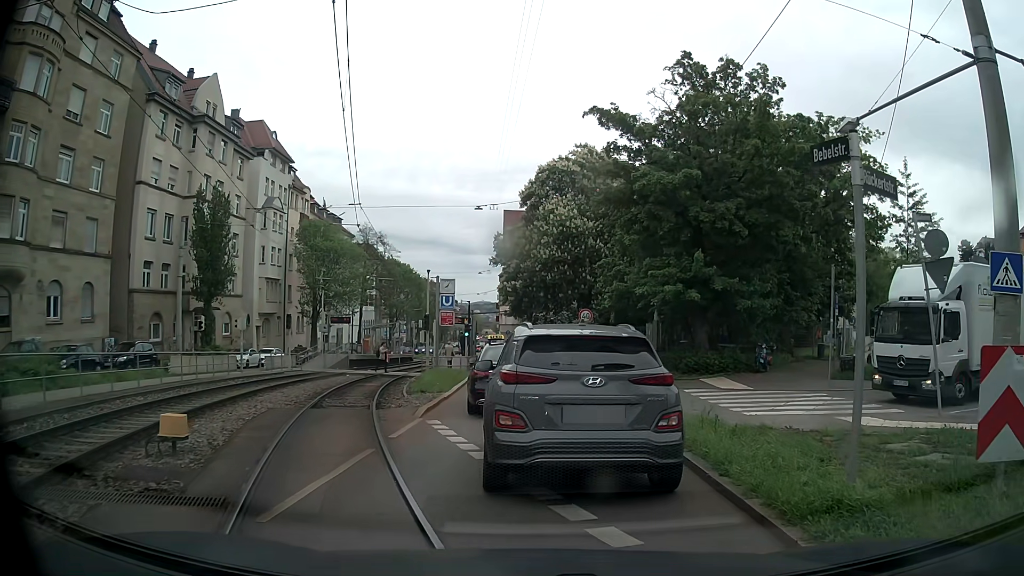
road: tertiary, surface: asphalt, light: Day
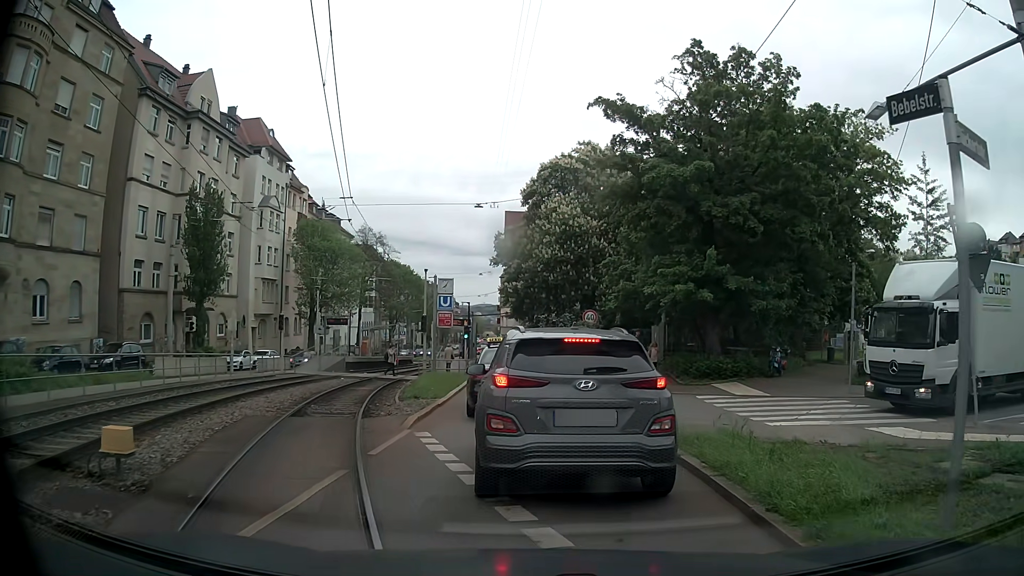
(0.0, +1.4) m; +1°
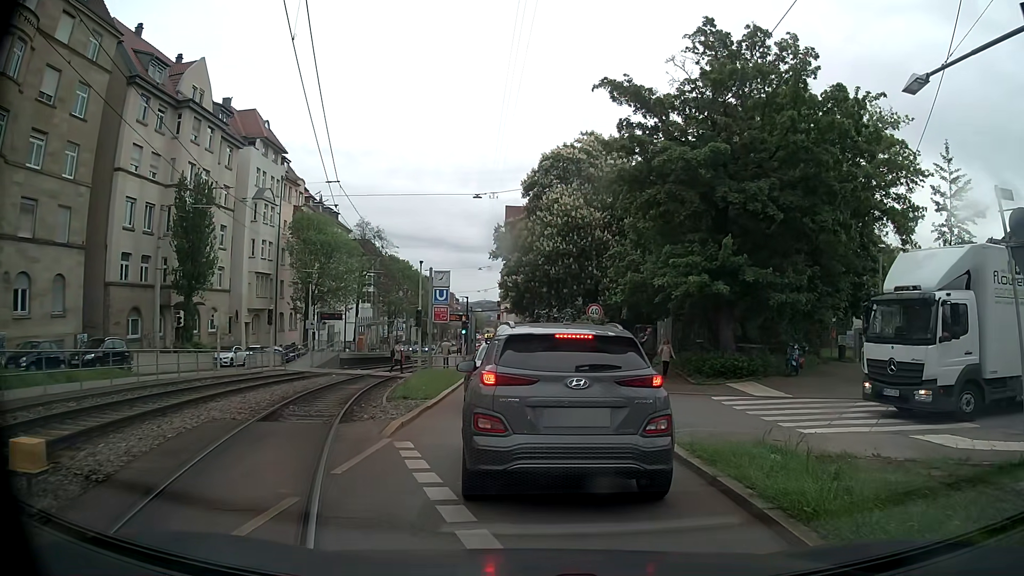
(0.0, +1.6) m; -1°
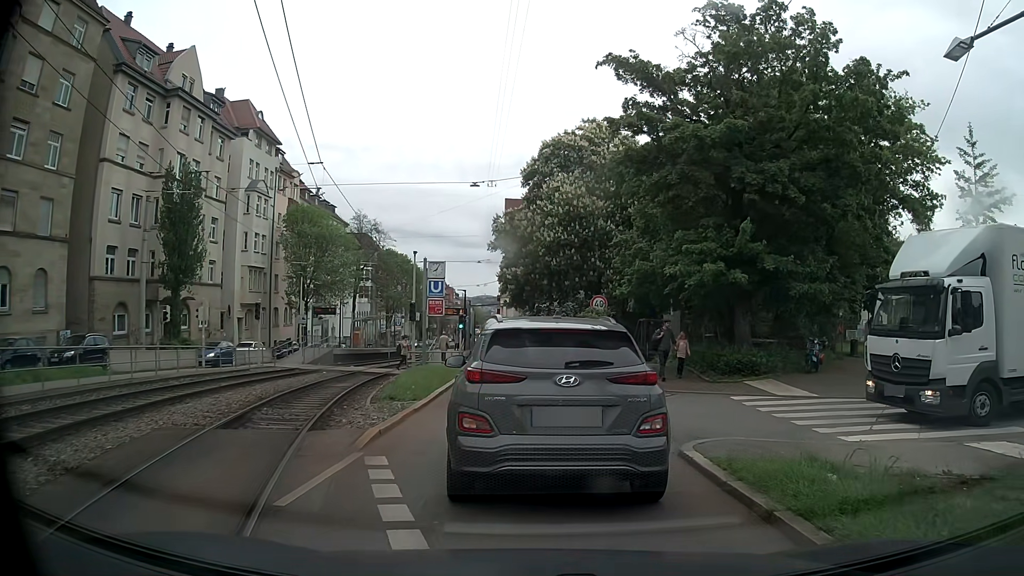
(0.0, +1.6) m; +2°
